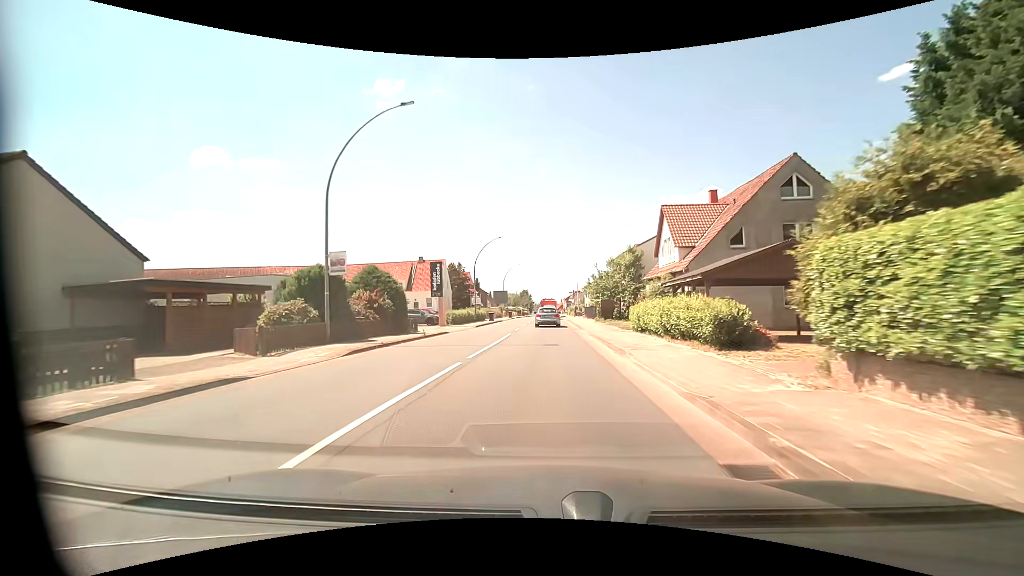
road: primary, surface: asphalt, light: Day
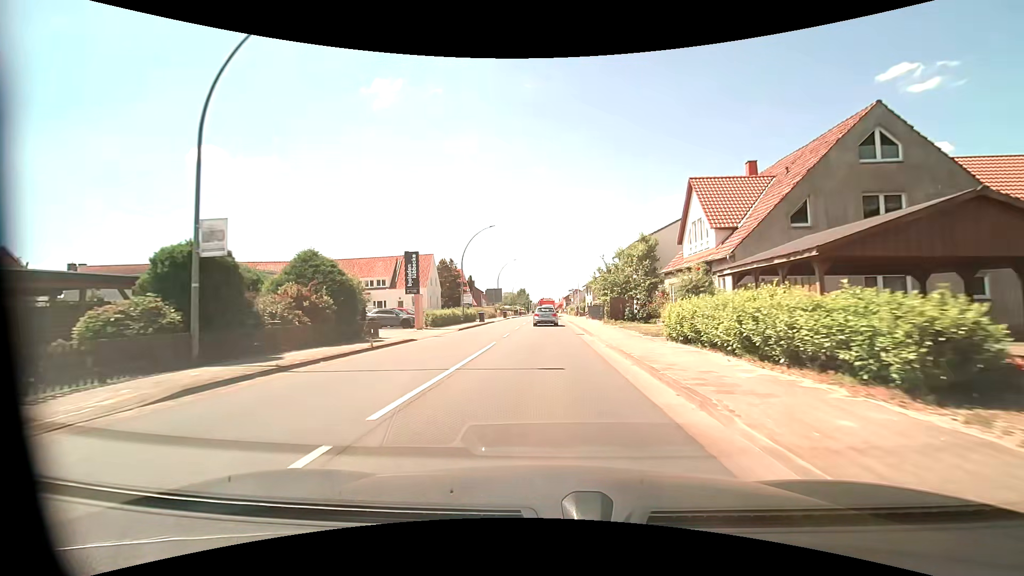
(0.0, +7.3) m; 0°
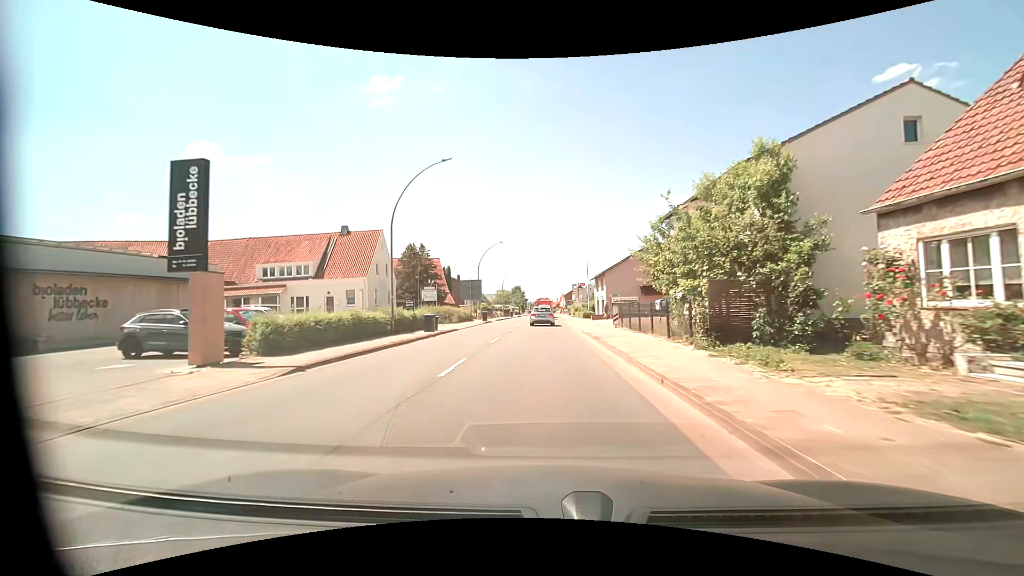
(0.0, +22.5) m; 0°
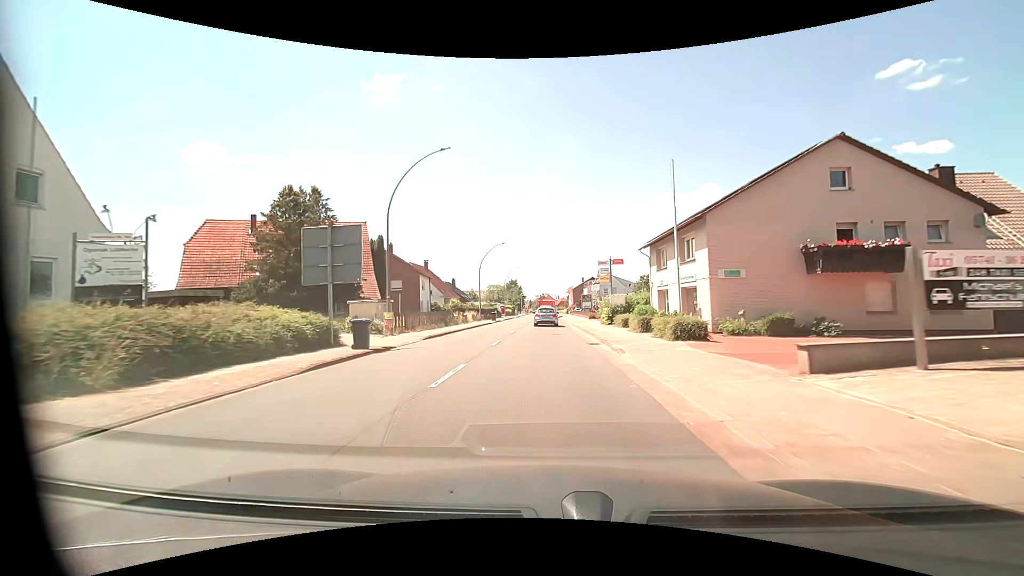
(-0.1, +37.9) m; 0°
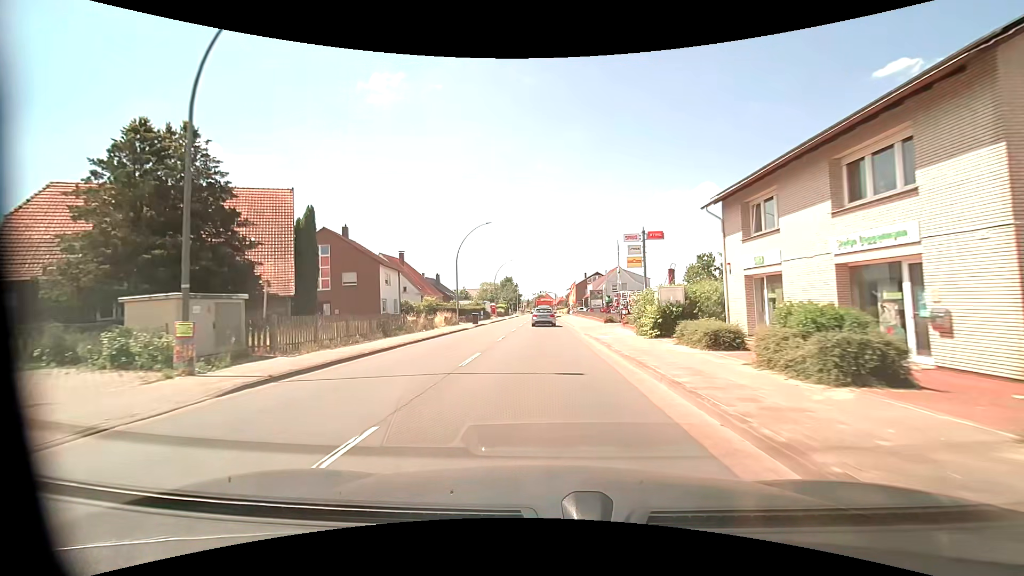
(0.0, +15.1) m; 0°
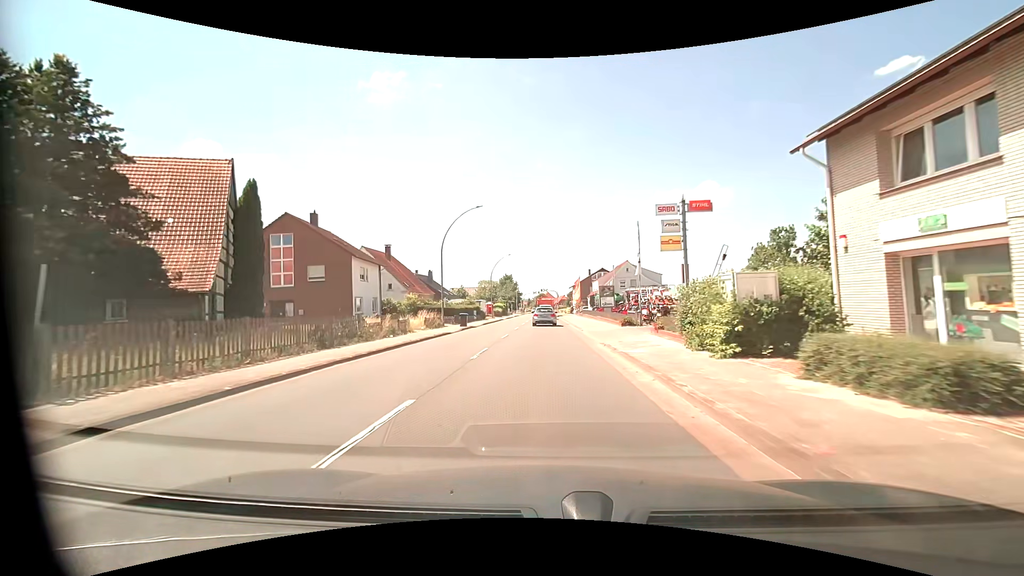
(0.0, +7.6) m; 0°
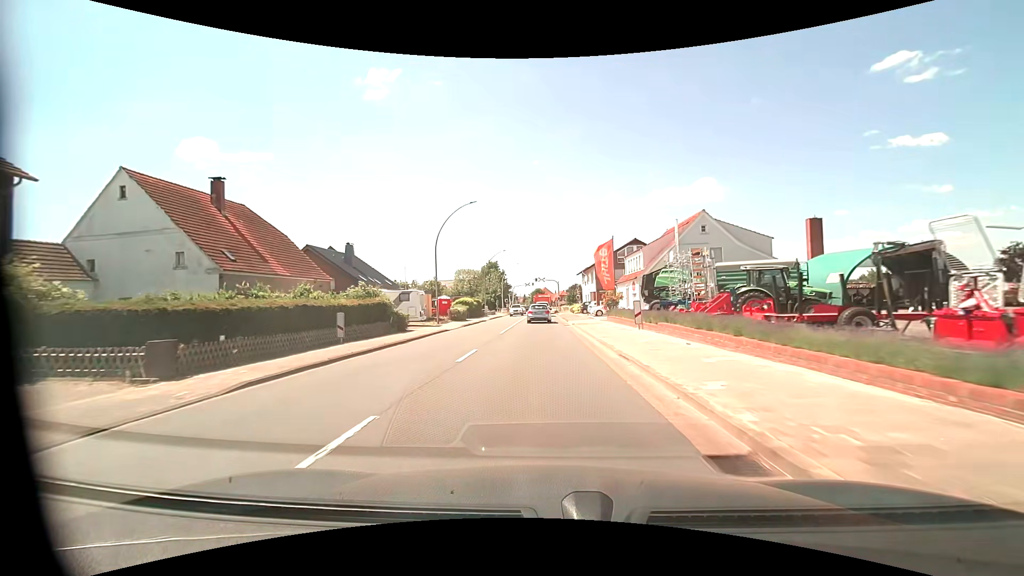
(+0.3, +37.8) m; +1°
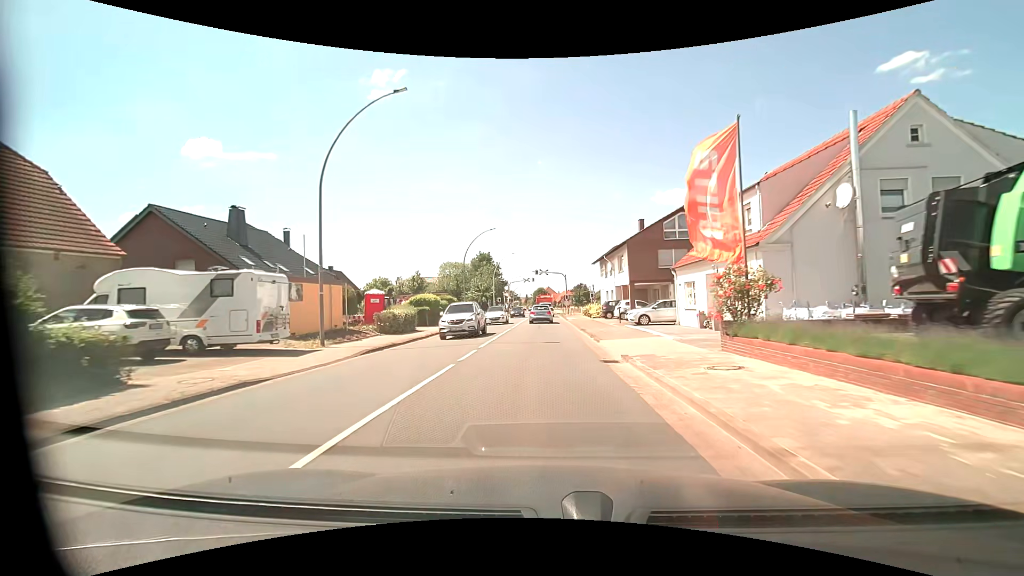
(-0.1, +21.4) m; 0°
(0, +10) (0, +20) (0, +30) (0, +40) (0, +50) (0, +60) (0, +70) (0, +80) (0, +90) (0, +100) m
